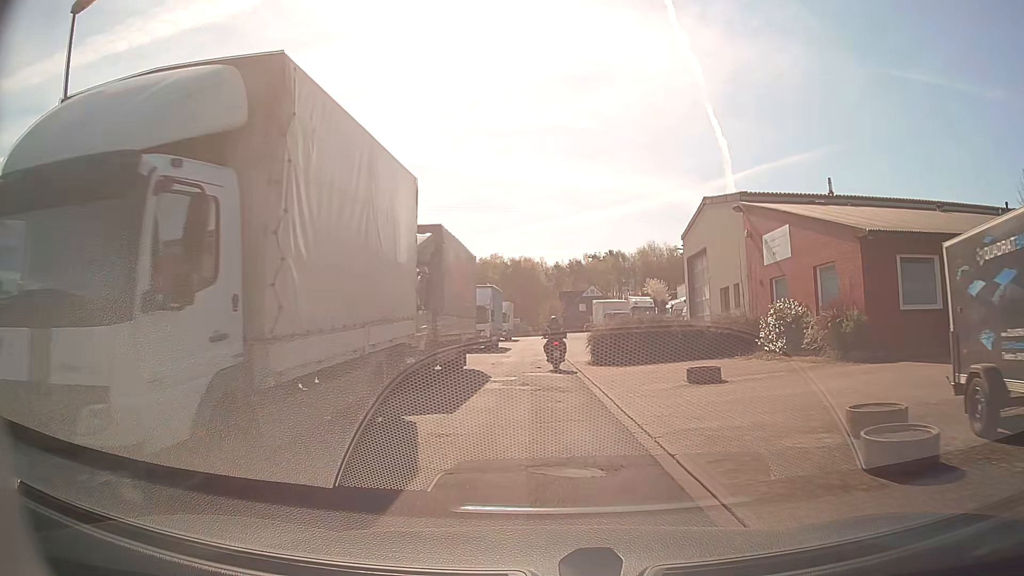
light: Day
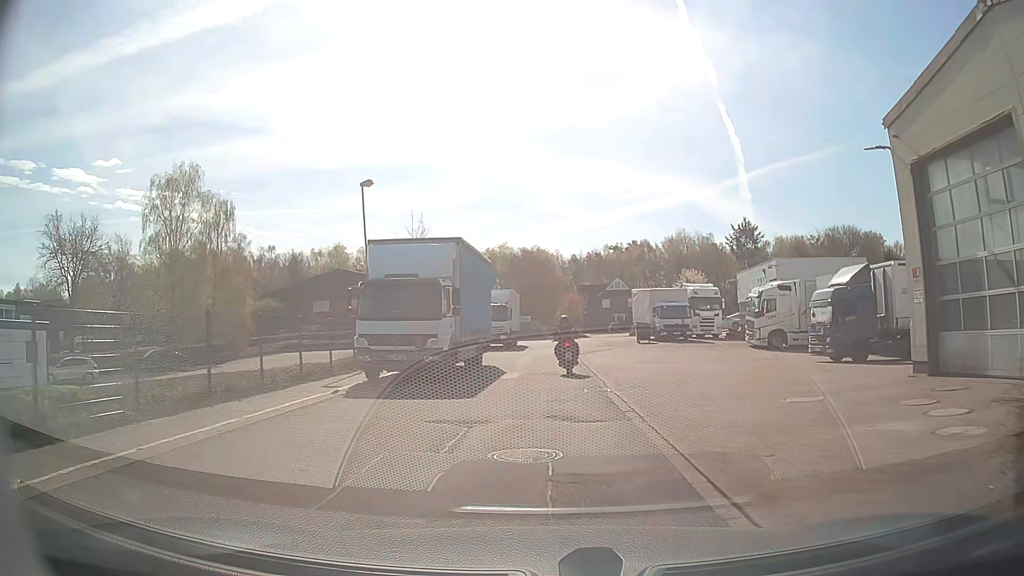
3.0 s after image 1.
(-0.1, +21.2) m; -1°
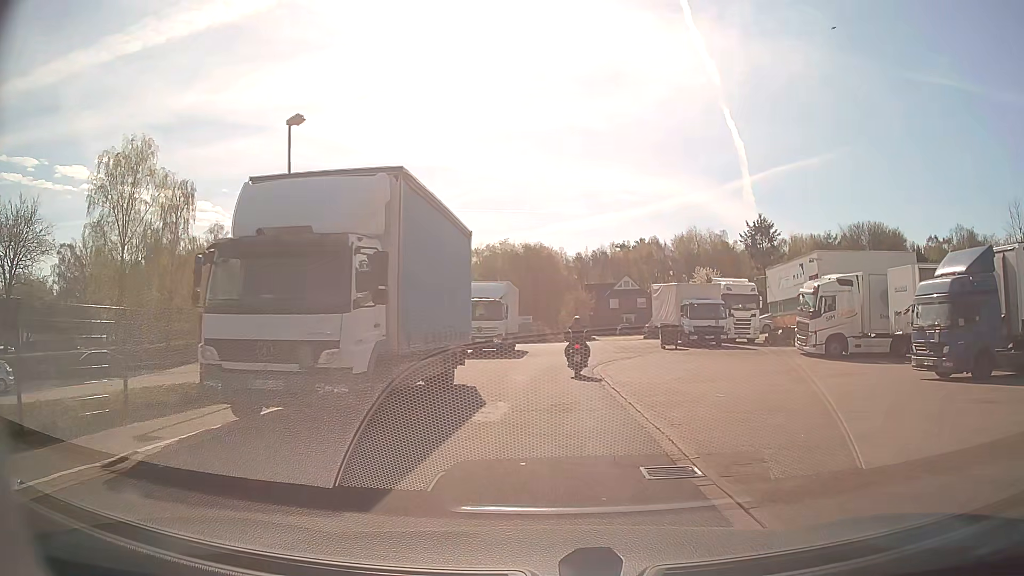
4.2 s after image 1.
(+0.1, +8.0) m; +1°
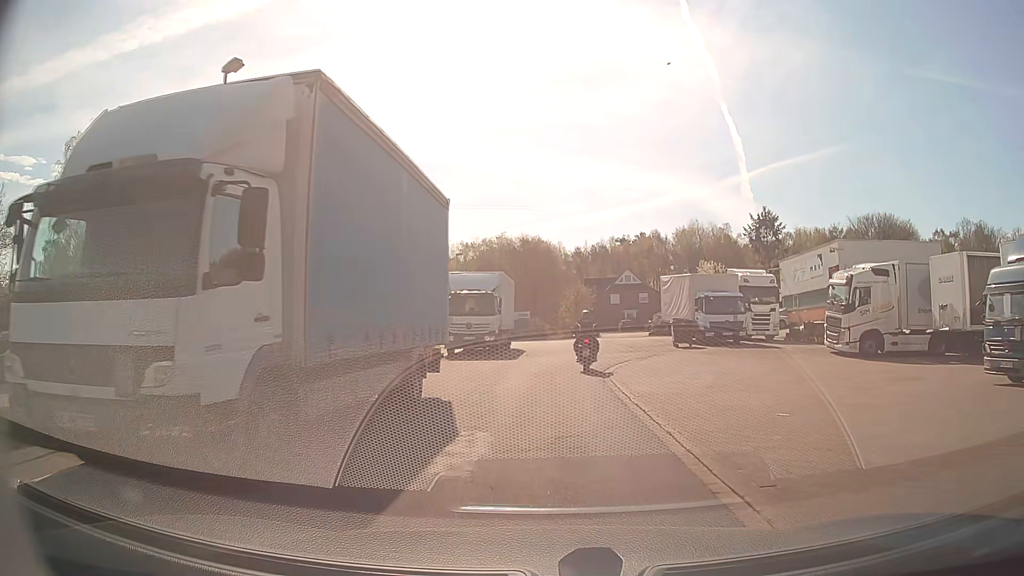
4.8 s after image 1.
(0.0, +3.9) m; 0°
(0, +10) (0, +20) (+2, +30) (+2, +40) (-6, +45) (-16, +43) (-21, +35) (-22, +25) (-22, +15) (-21, +5) m
